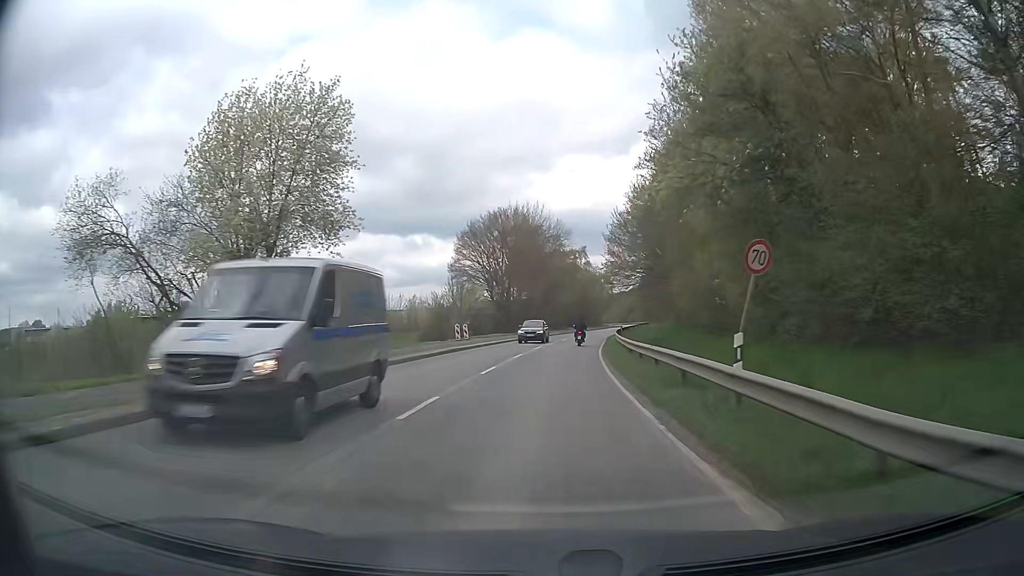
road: secondary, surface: asphalt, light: Day
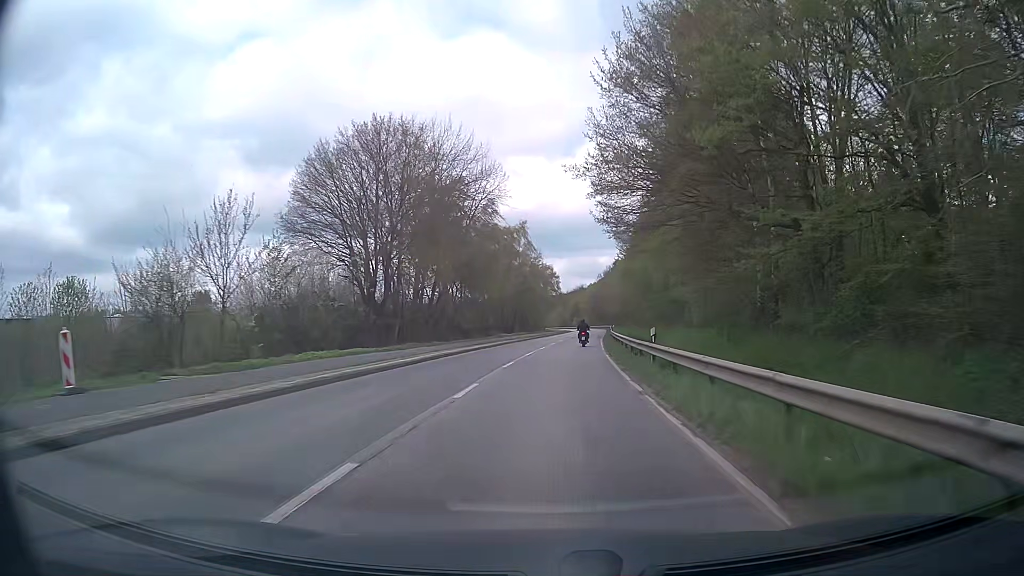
(+2.1, +41.9) m; +6°
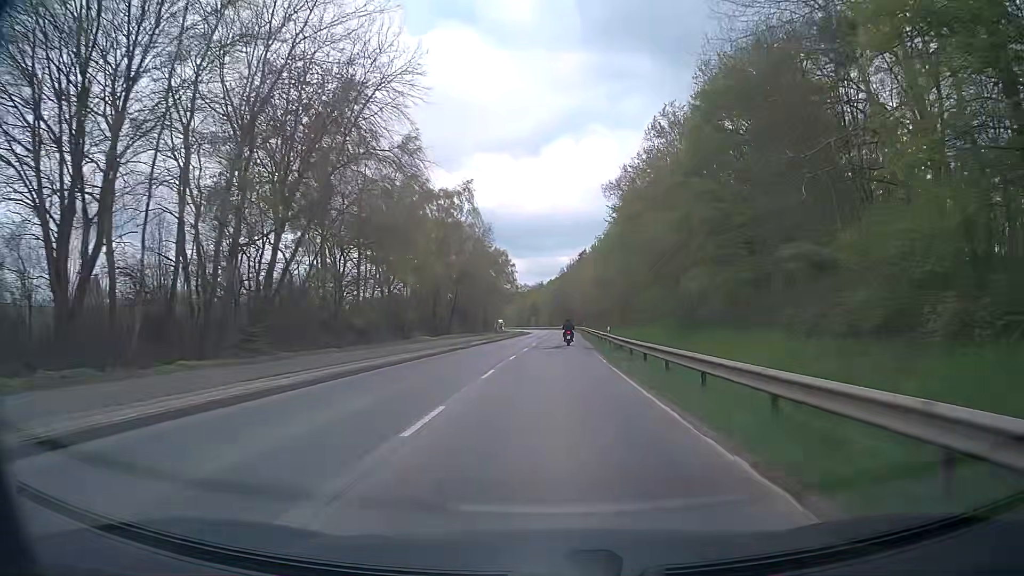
(+0.9, +31.3) m; +4°
(0, +10) (0, +20) (+1, +30) (+1, +40) (+1, +50) (+2, +60) (+2, +70) (+2, +80) (+3, +90) (+3, +100) m
